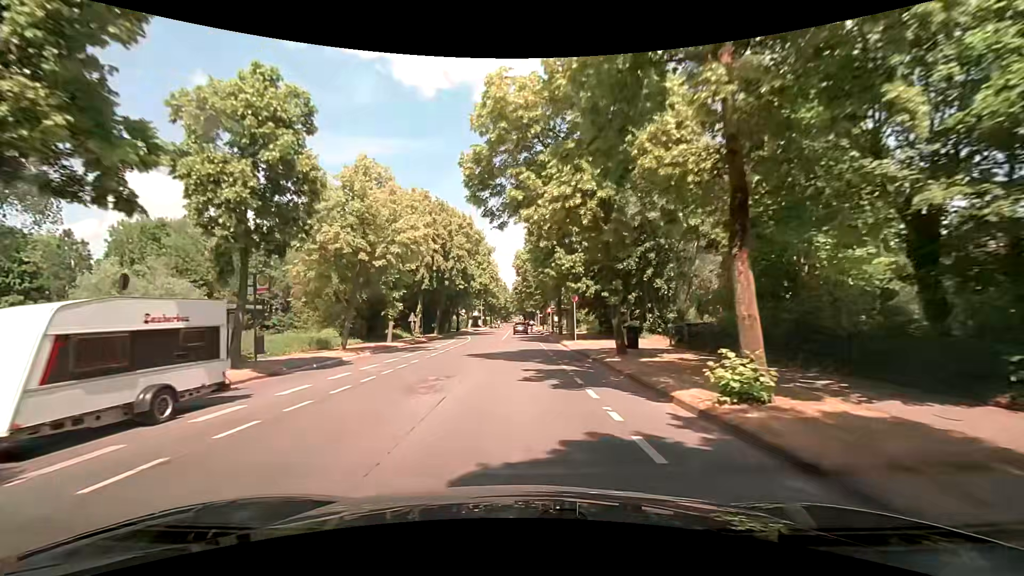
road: secondary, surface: asphalt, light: Day
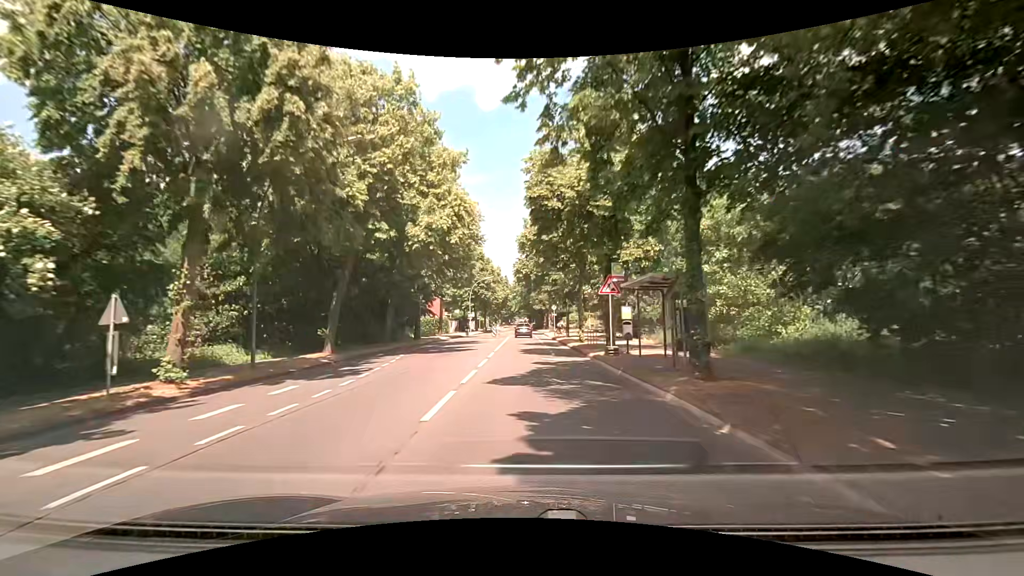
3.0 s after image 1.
(-0.3, +33.5) m; -1°
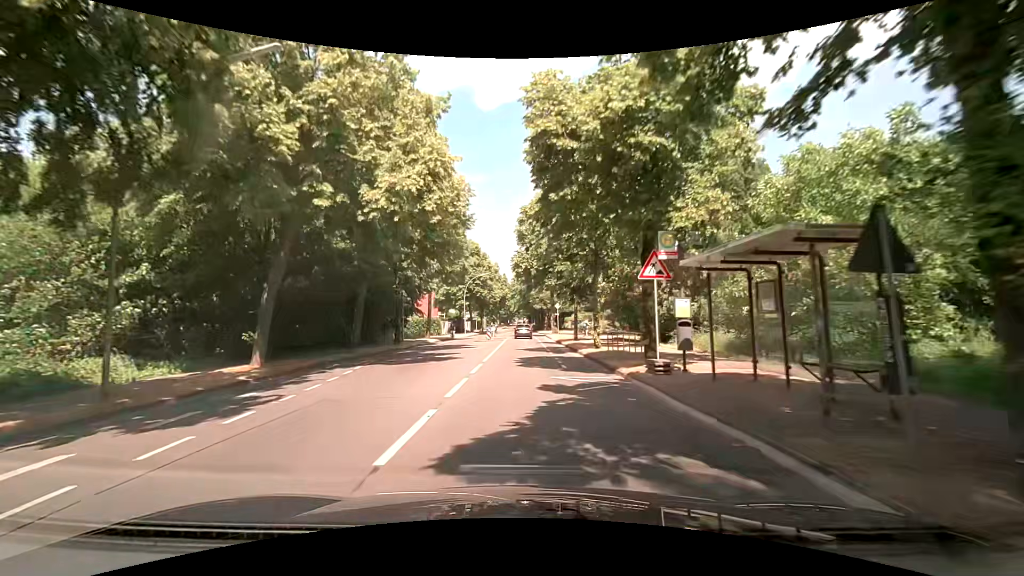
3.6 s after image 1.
(+0.1, +6.6) m; +1°
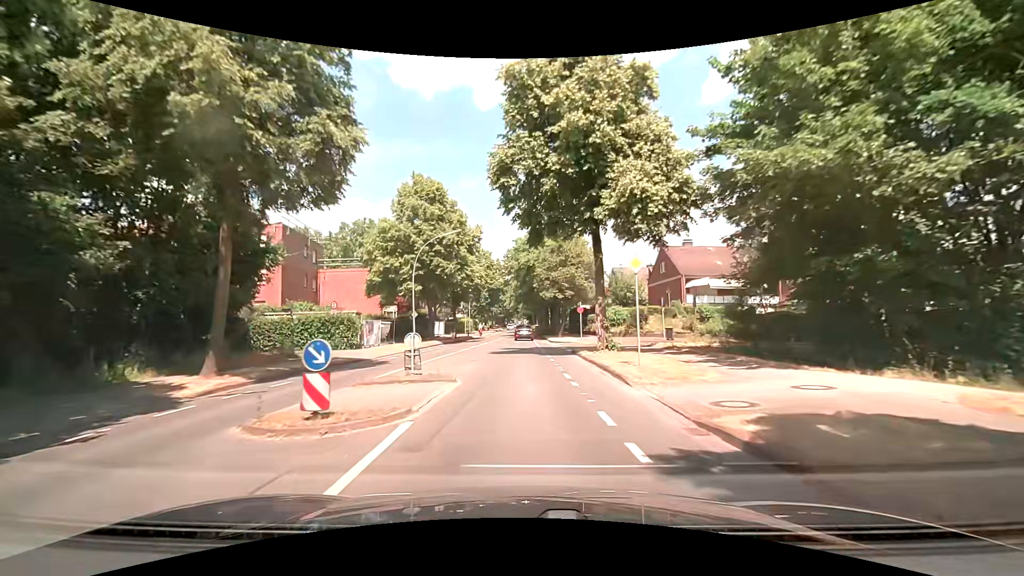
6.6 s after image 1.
(-0.1, +33.8) m; 0°
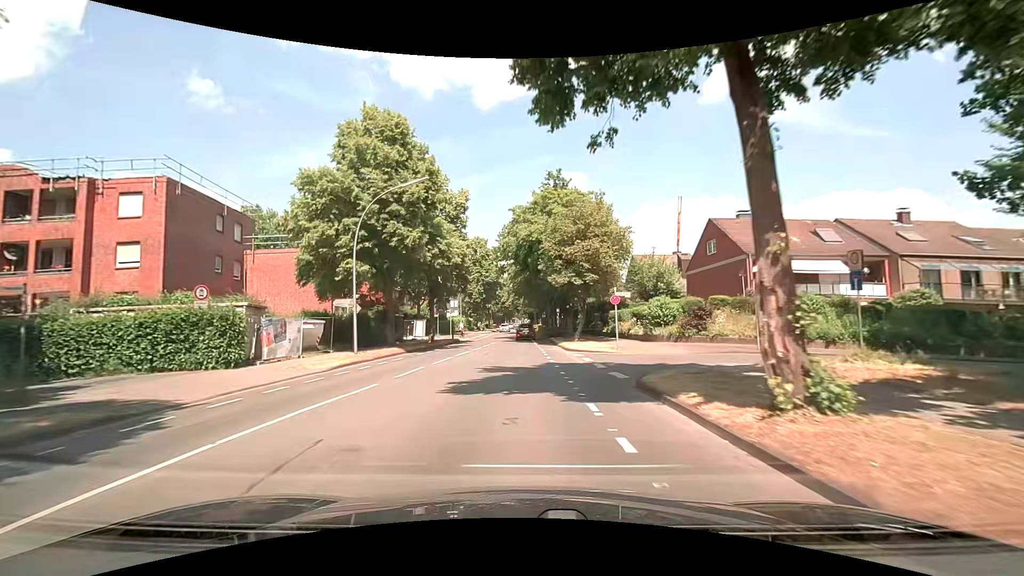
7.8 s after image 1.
(-0.2, +14.0) m; 0°
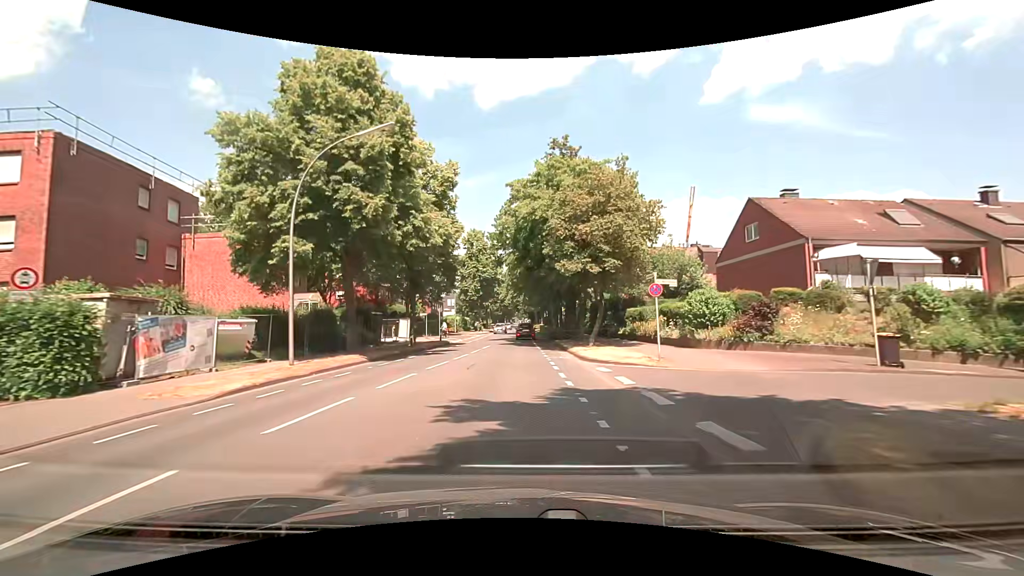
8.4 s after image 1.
(-0.1, +7.1) m; -1°
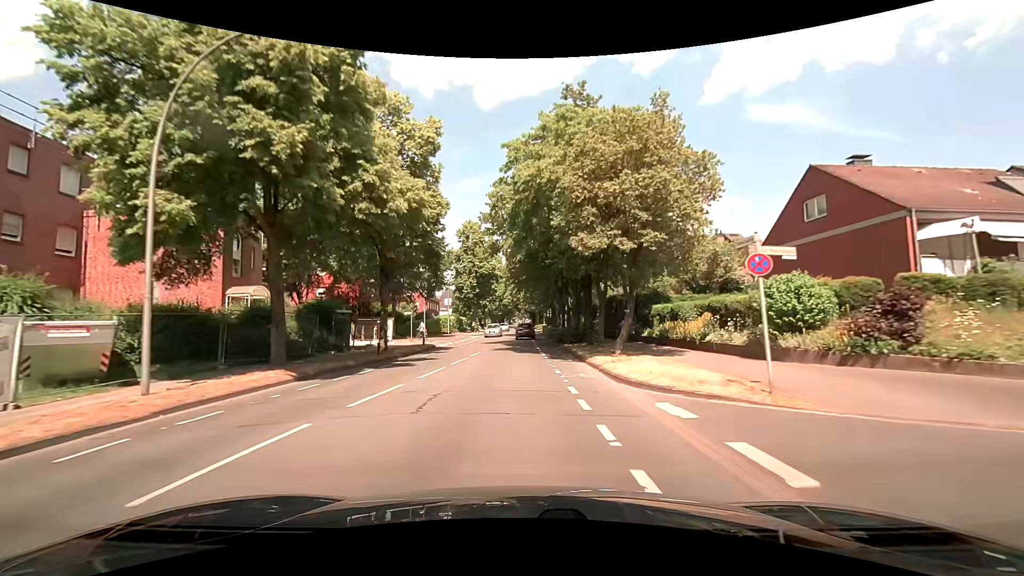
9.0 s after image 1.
(+0.1, +7.1) m; +1°
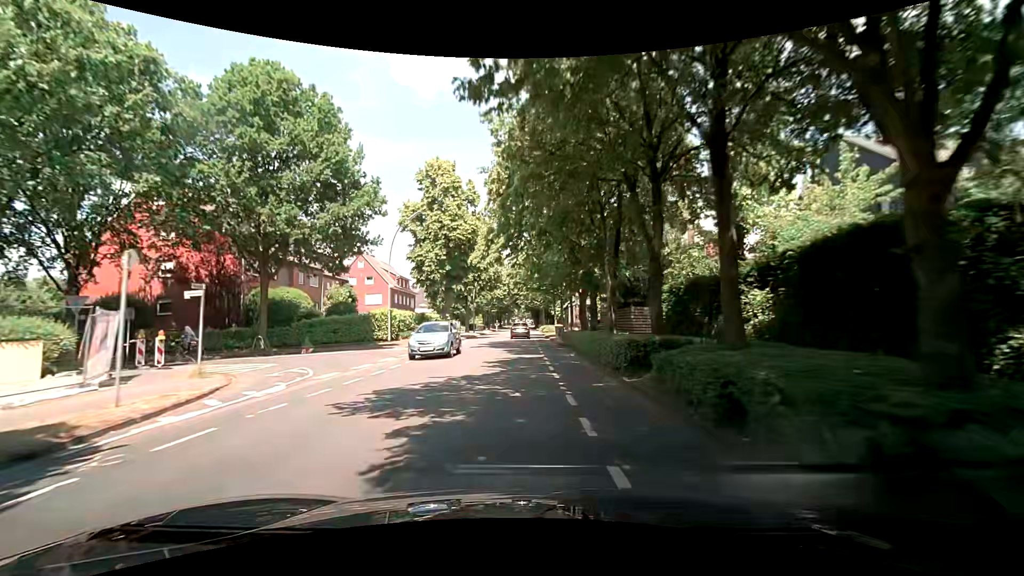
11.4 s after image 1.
(-0.1, +28.8) m; 0°
(0, +10) (0, +20) (0, +30) (0, +40) (0, +50) (0, +60) (0, +70) (0, +80) (0, +90) (0, +100) m
